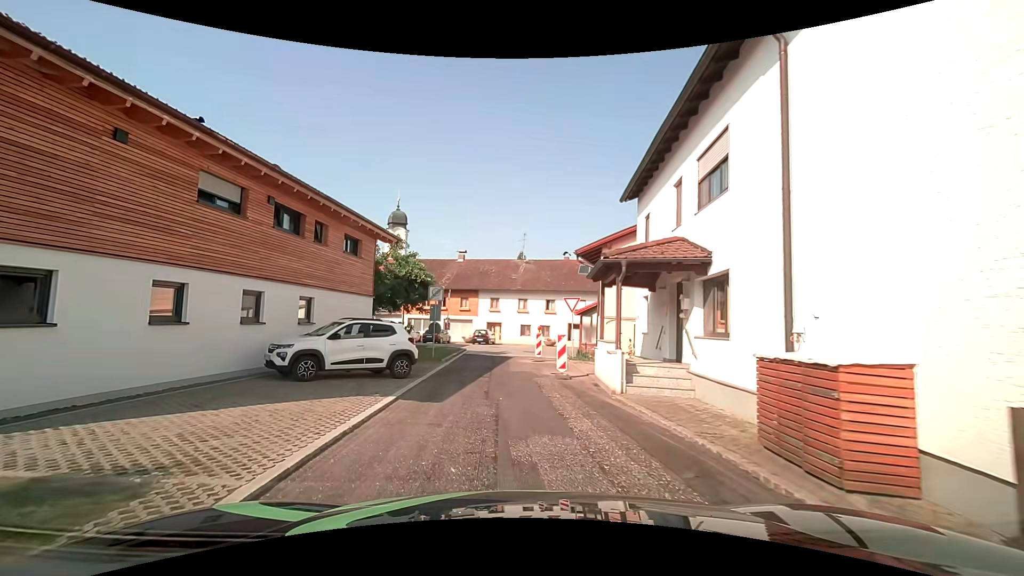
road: residential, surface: asphalt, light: Day
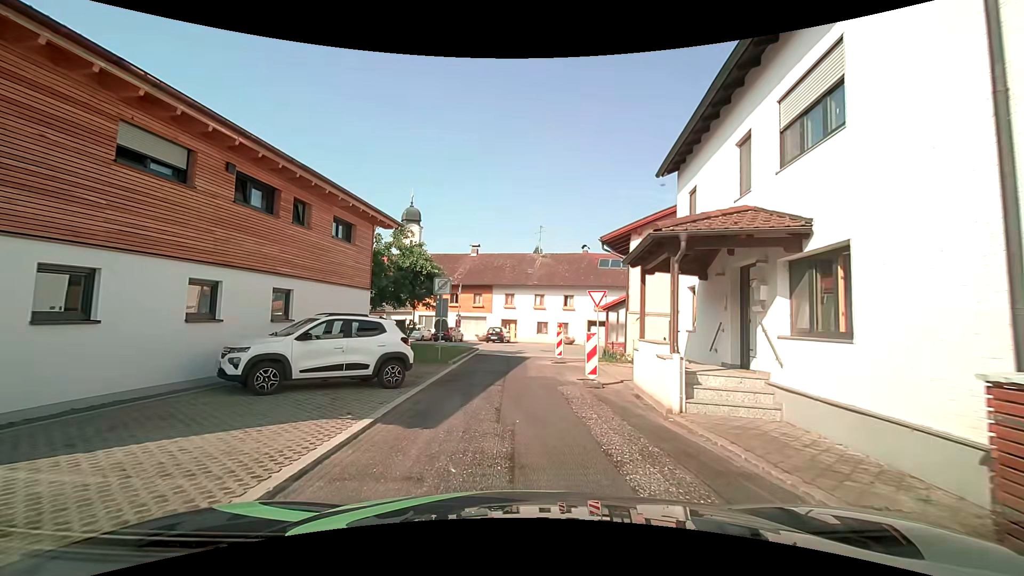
(0.0, +2.8) m; -2°
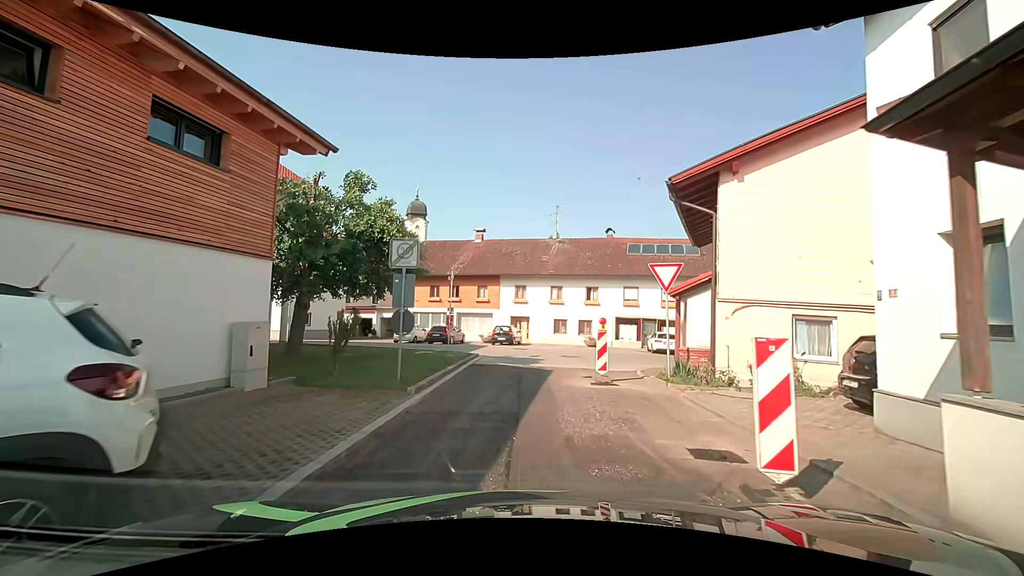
(0.0, +8.1) m; +1°
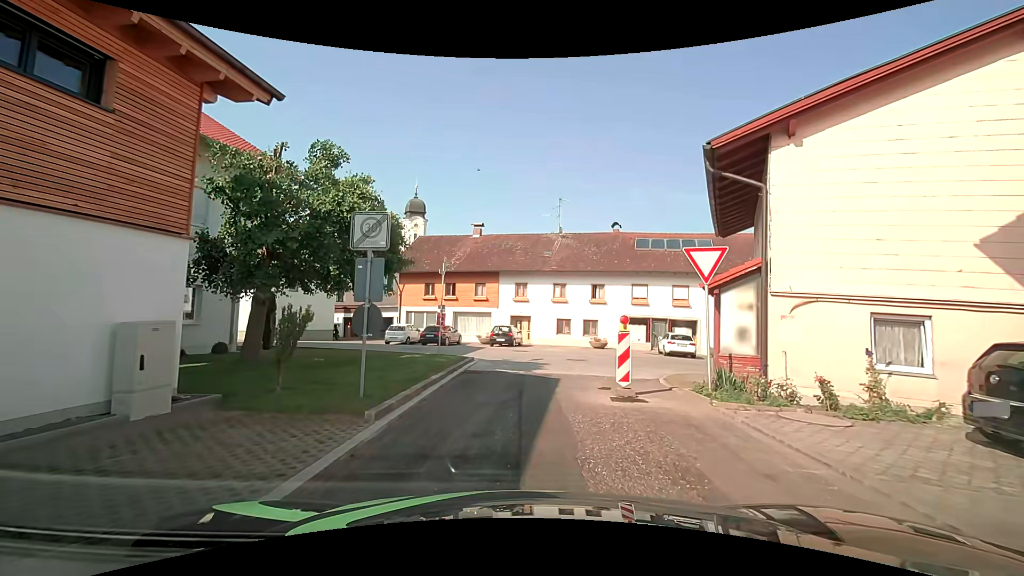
(0.0, +2.6) m; 0°
